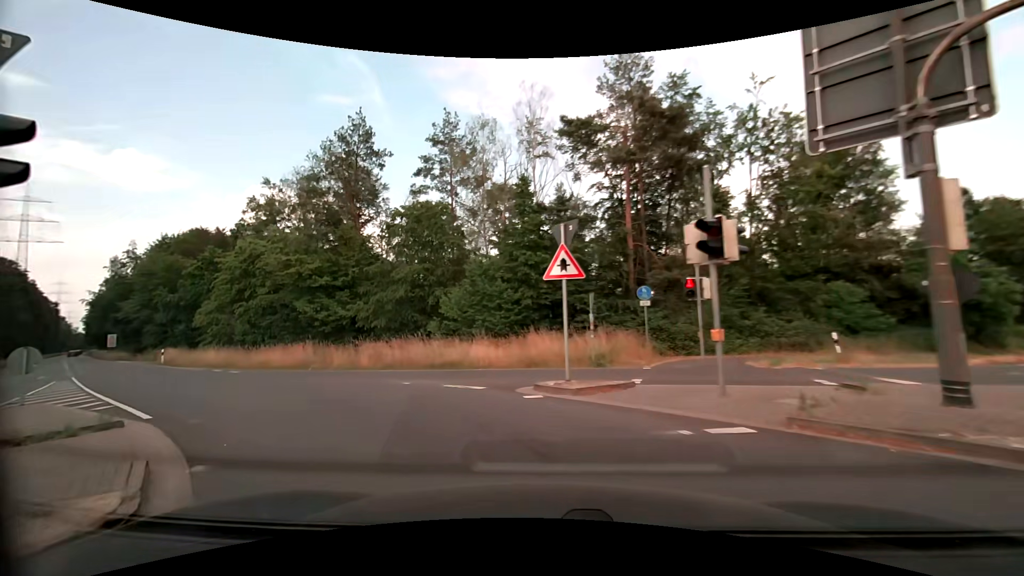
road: secondary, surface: asphalt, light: Day
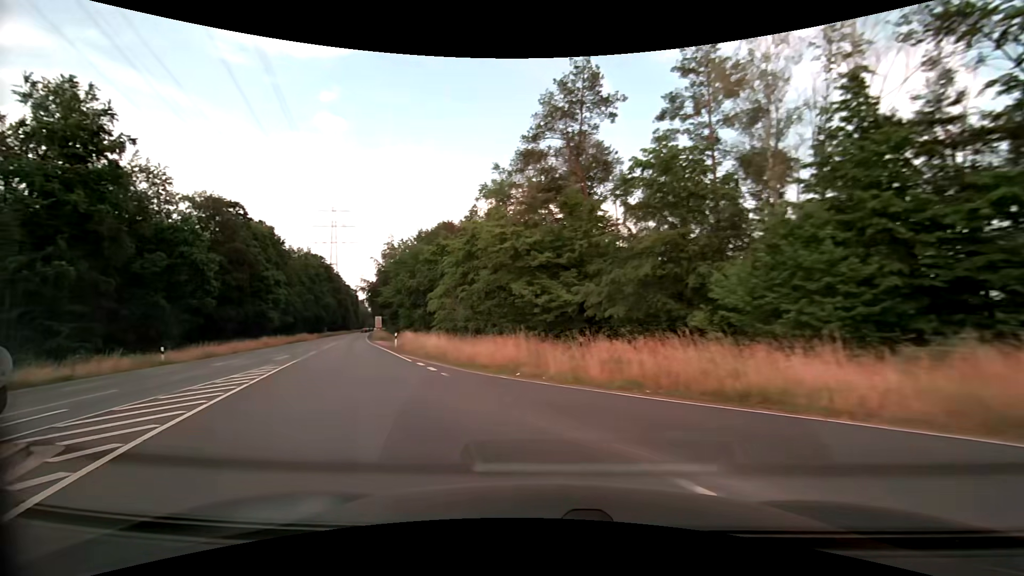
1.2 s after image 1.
(-2.1, +8.6) m; -27°
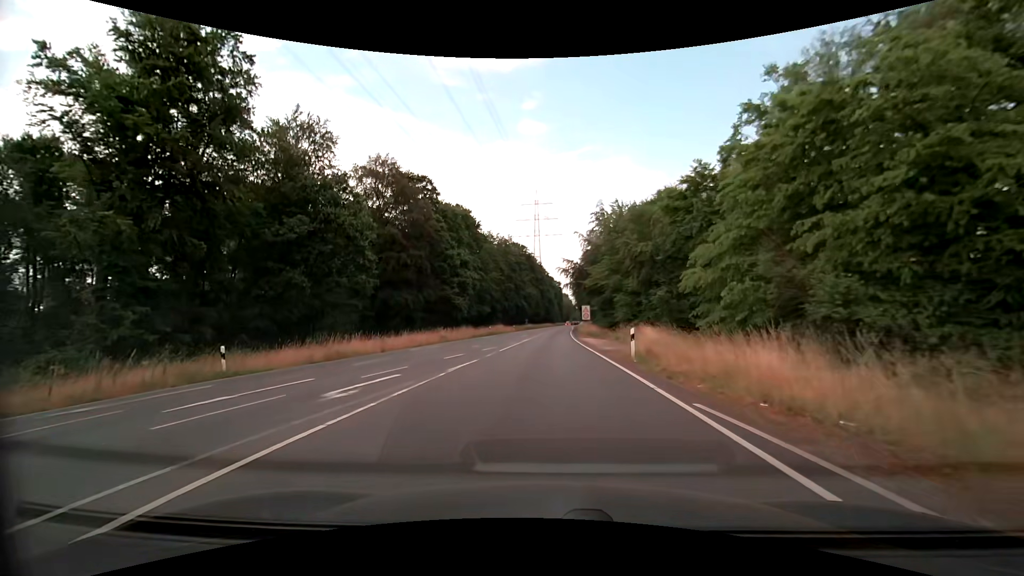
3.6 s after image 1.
(-6.5, +19.8) m; -23°
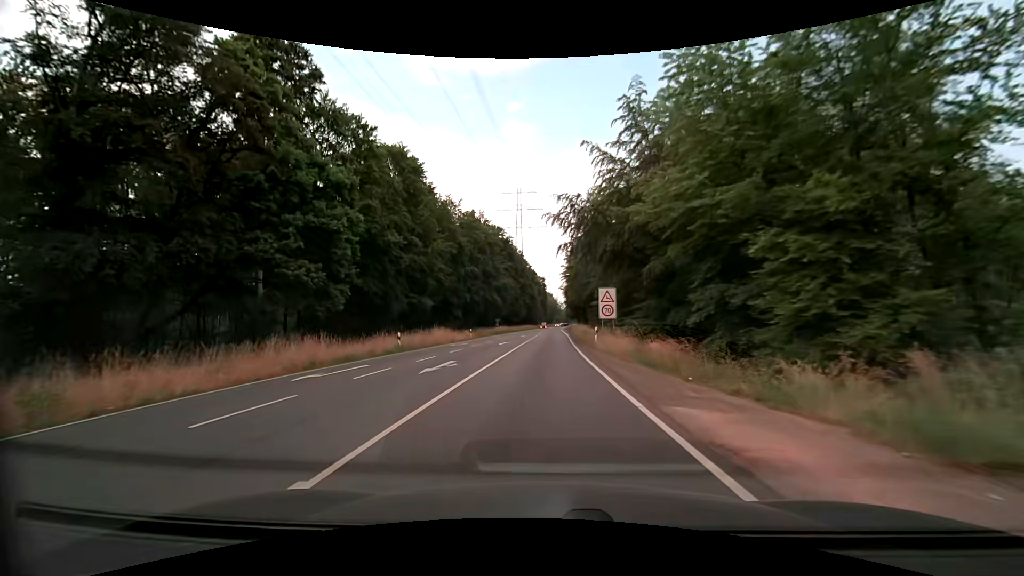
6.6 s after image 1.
(+0.7, +36.0) m; +2°
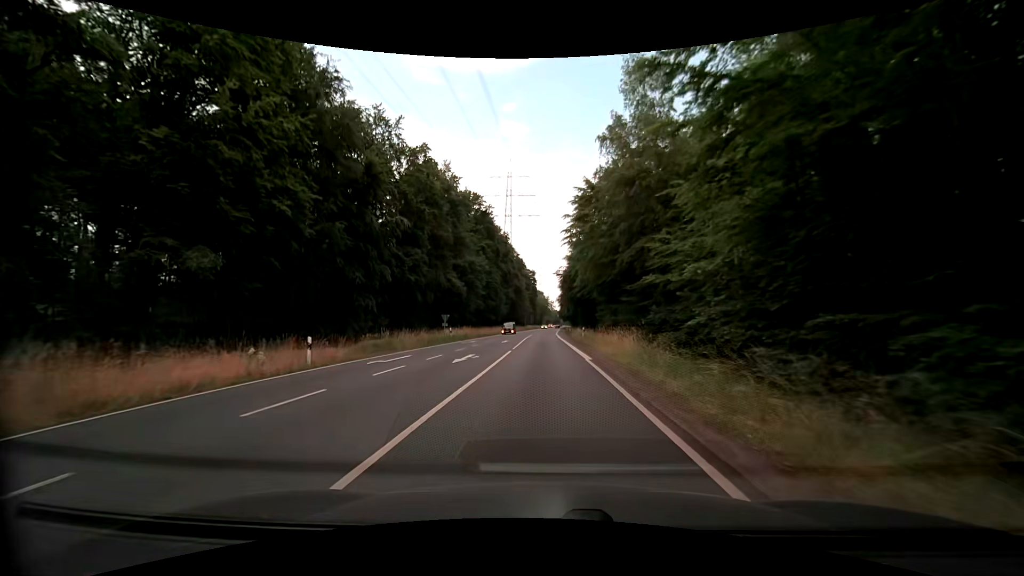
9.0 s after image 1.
(+0.3, +35.9) m; +1°
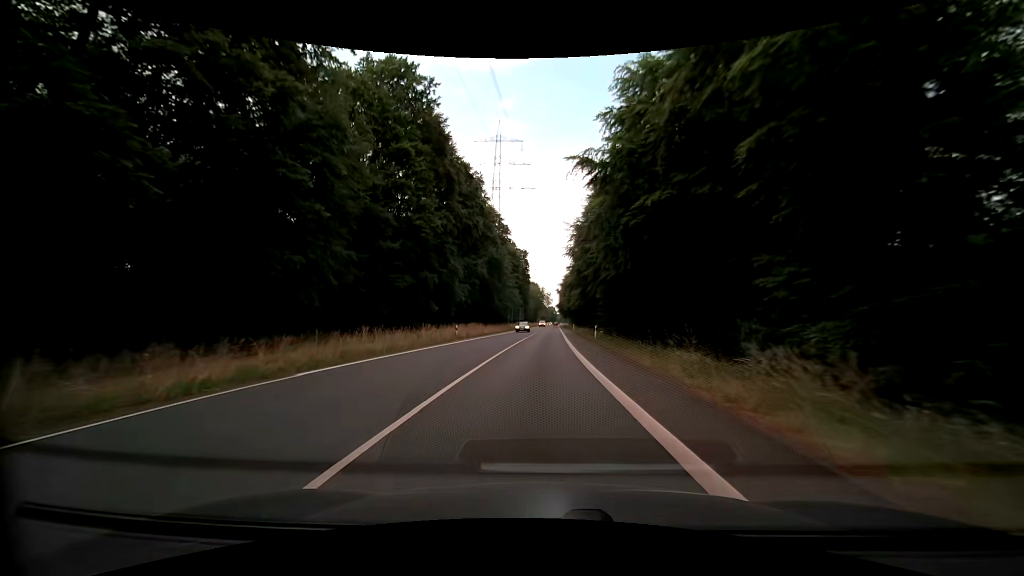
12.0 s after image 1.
(+0.3, +52.3) m; 0°
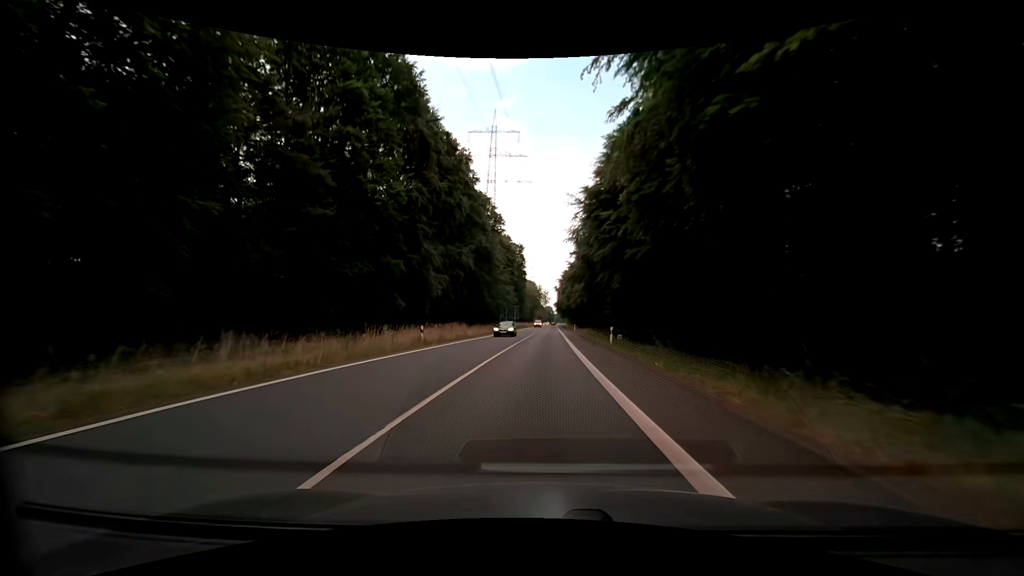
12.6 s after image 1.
(+0.1, +11.2) m; 0°
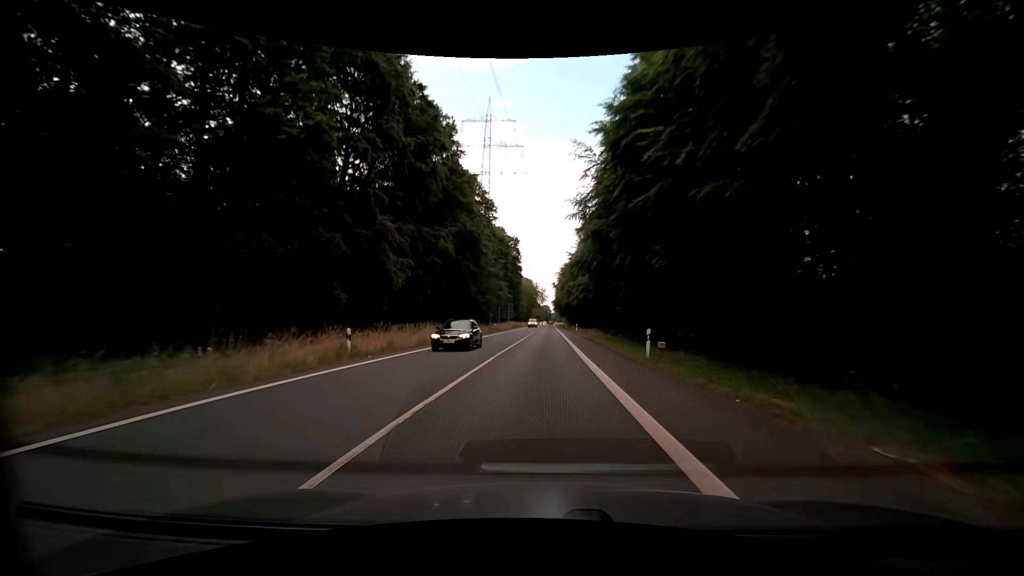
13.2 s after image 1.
(0.0, +11.3) m; 0°
(0, +10) (0, +20) (0, +30) (+1, +40) (+1, +50) (+1, +60) (+1, +70) (+1, +80) (+1, +90) (+2, +100) m
